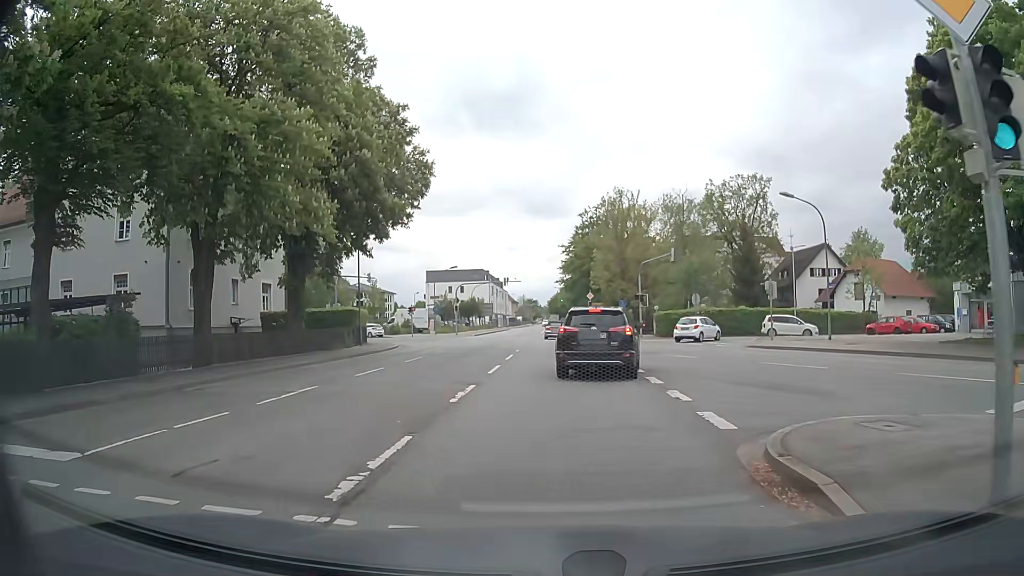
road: secondary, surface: asphalt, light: Day
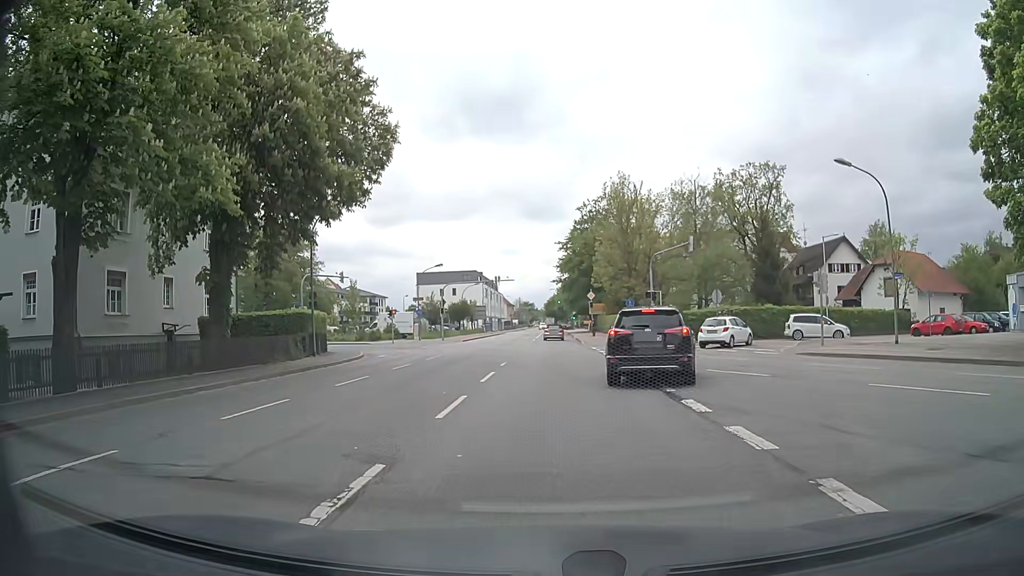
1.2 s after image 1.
(0.0, +7.6) m; 0°
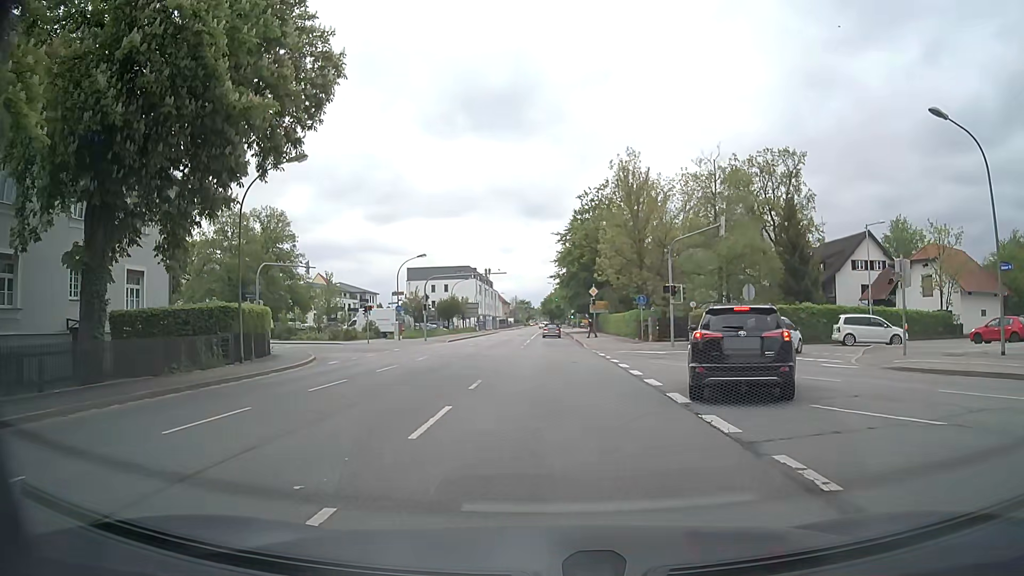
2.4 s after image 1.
(0.0, +7.7) m; 0°
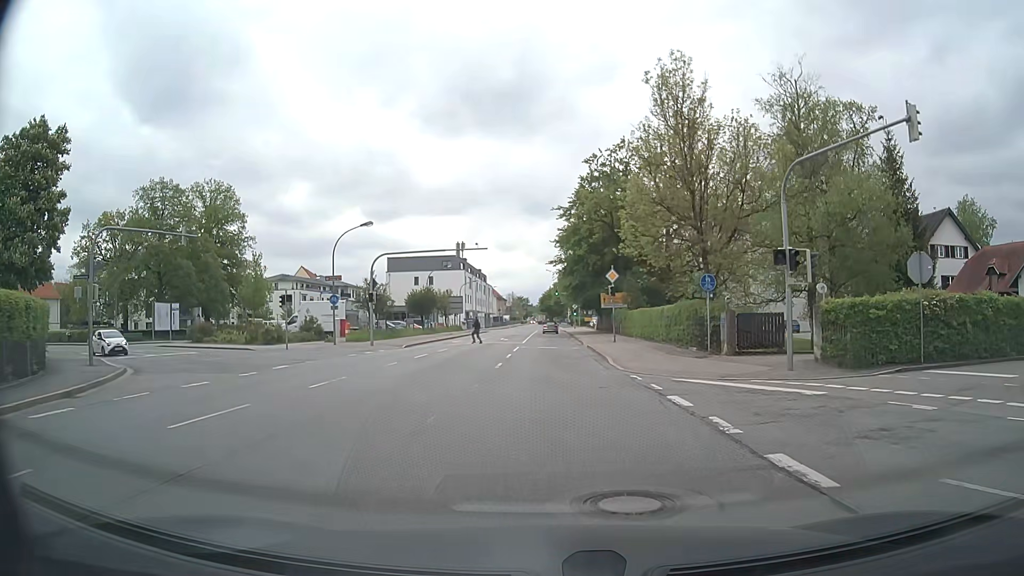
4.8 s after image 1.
(+0.2, +17.9) m; +1°
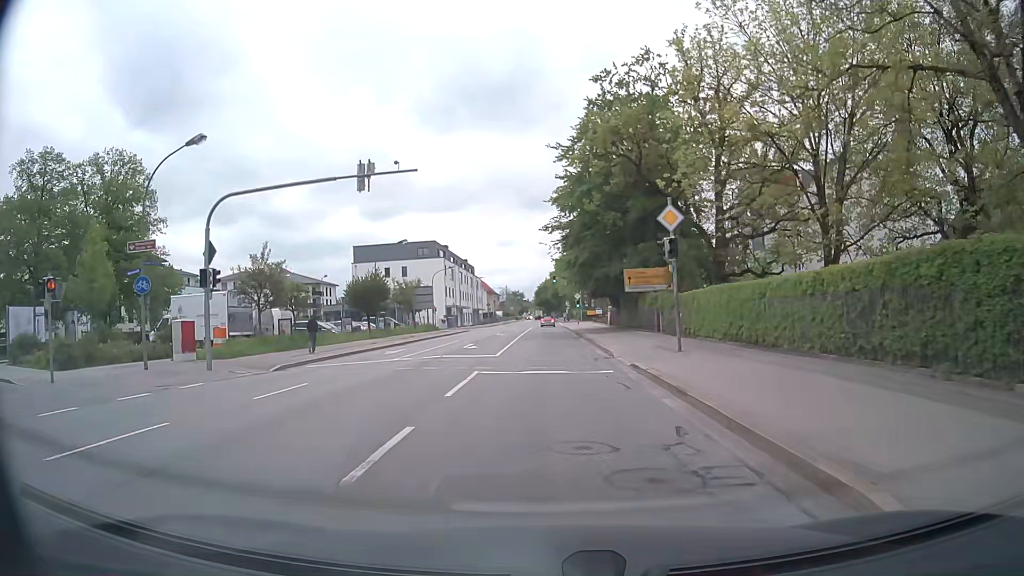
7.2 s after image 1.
(0.0, +20.8) m; 0°
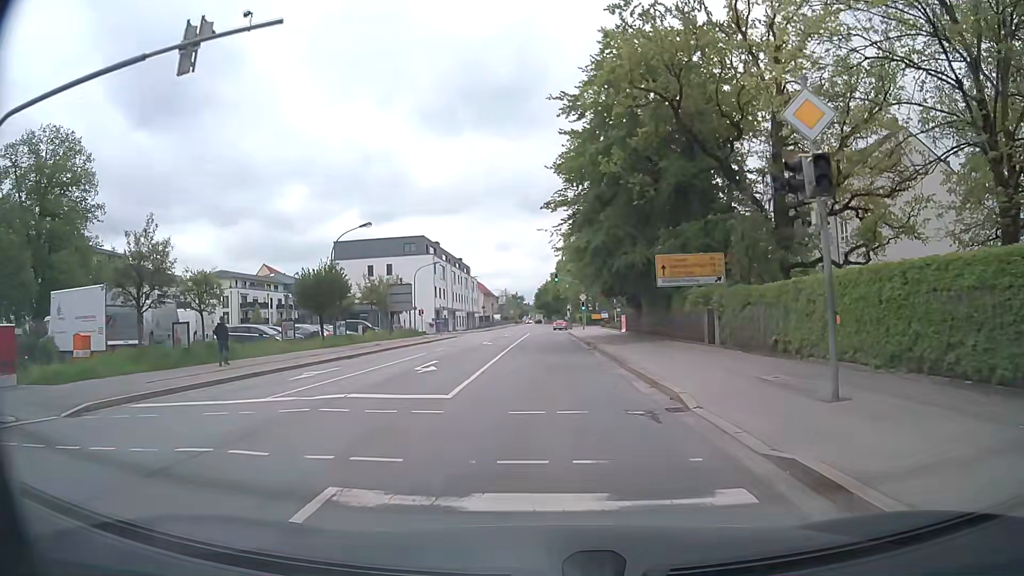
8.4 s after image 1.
(0.0, +11.1) m; 0°
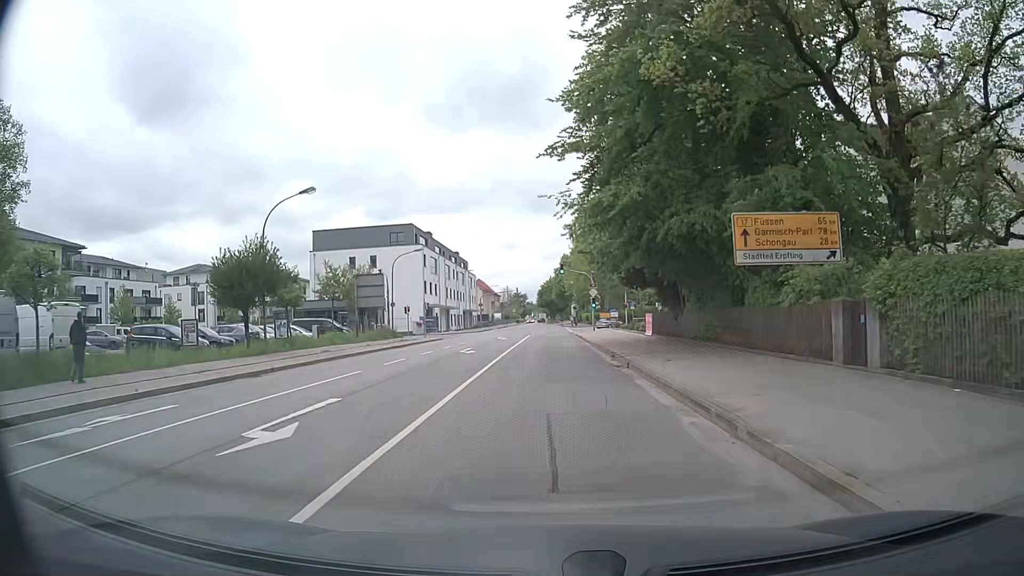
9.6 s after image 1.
(-0.1, +11.1) m; -1°
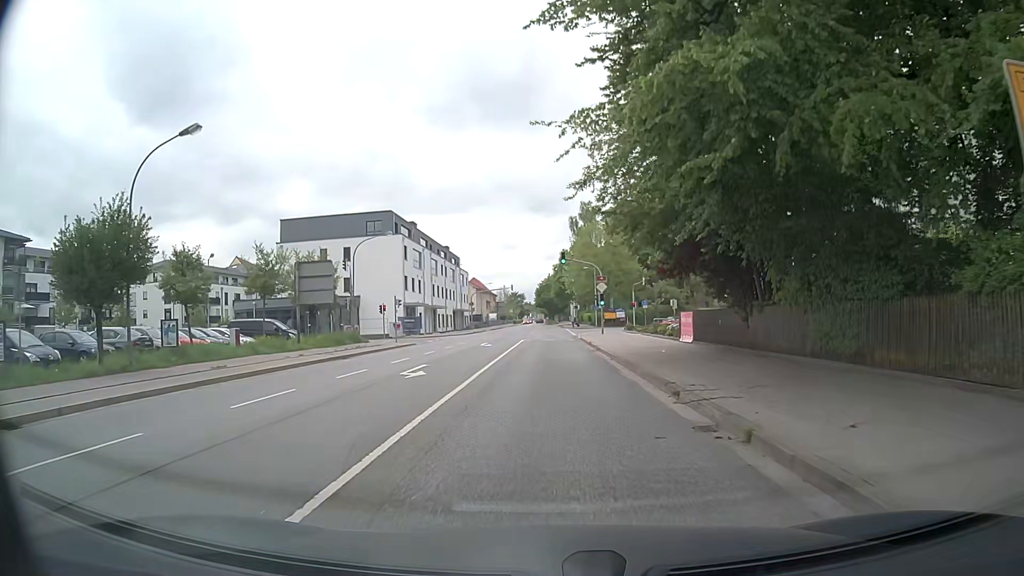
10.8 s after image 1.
(0.0, +11.1) m; 0°
(0, +10) (0, +20) (0, +30) (0, +40) (0, +50) (+1, +60) (+5, +69) (+12, +76) (+19, +83) (+27, +89) m
